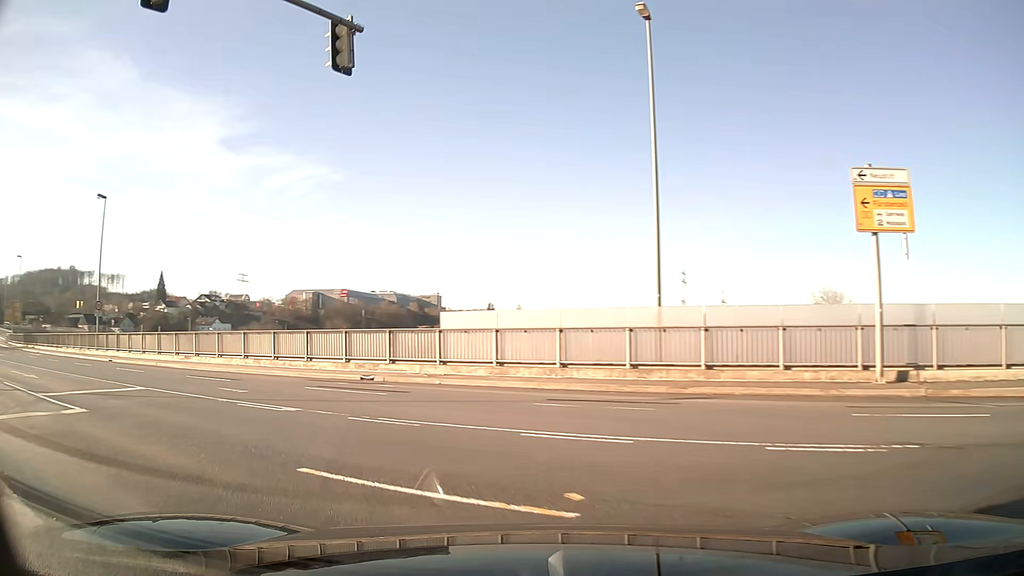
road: primary_link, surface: asphalt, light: Day
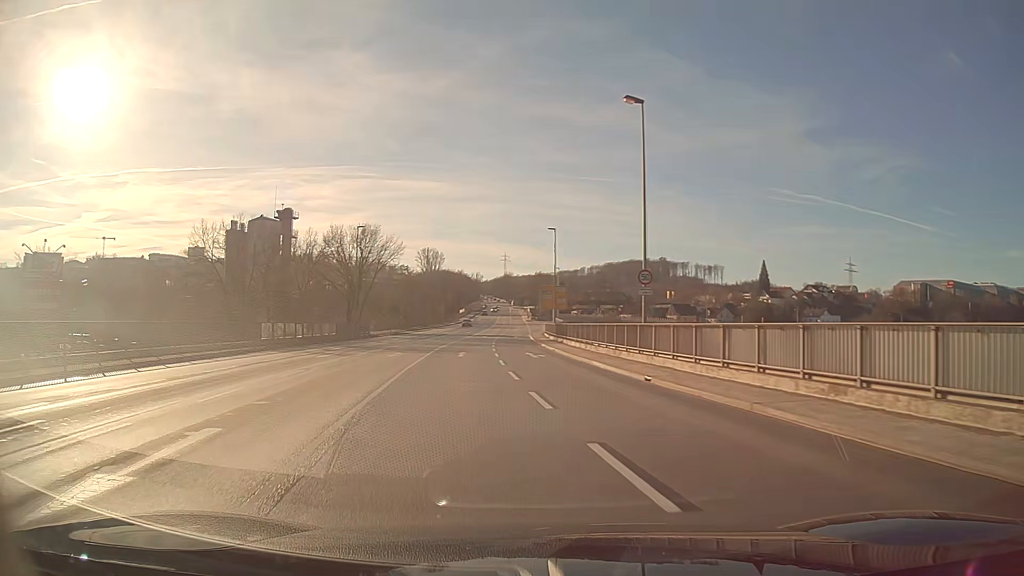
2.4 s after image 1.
(-9.2, +17.1) m; -50°
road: primary
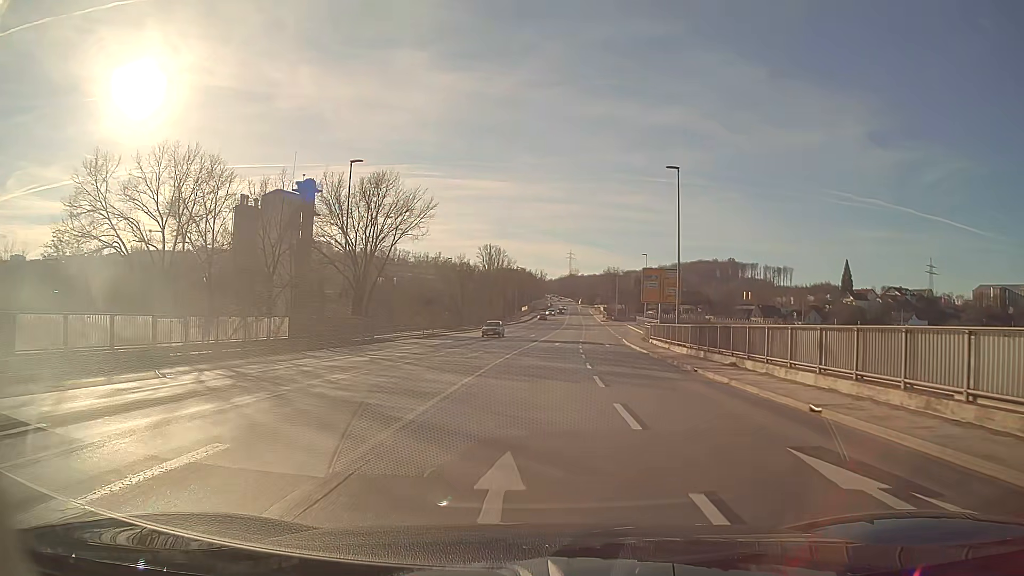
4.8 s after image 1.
(-1.8, +26.4) m; -4°
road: primary_link
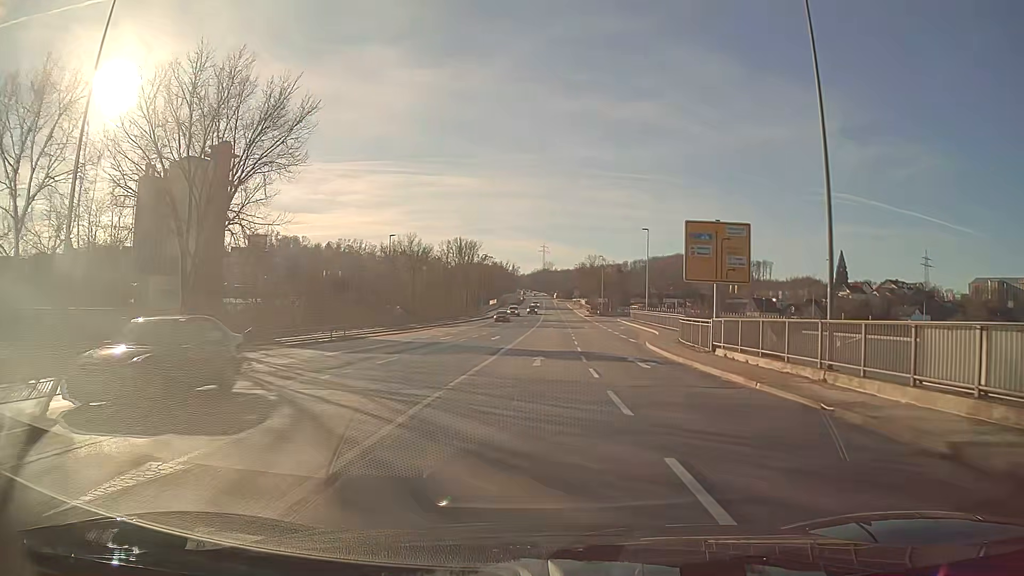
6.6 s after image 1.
(+0.5, +23.0) m; +2°
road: primary
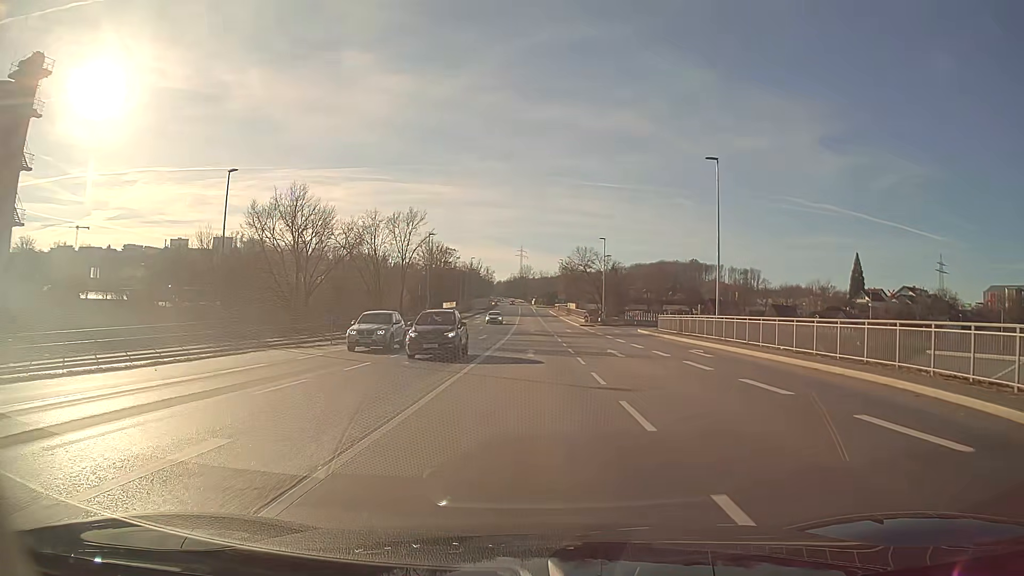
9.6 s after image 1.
(+0.8, +37.6) m; +1°
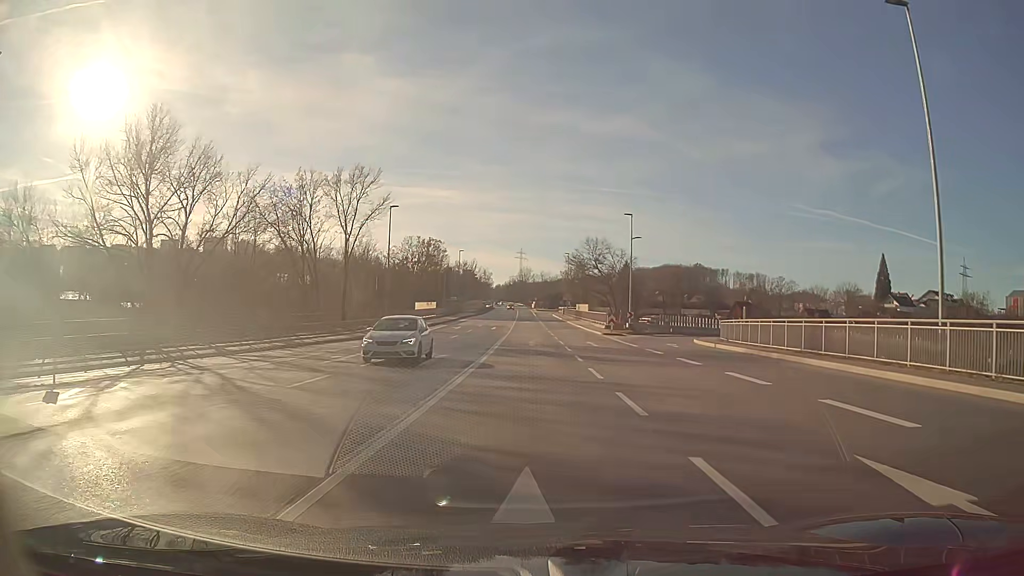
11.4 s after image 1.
(+0.1, +22.6) m; 0°
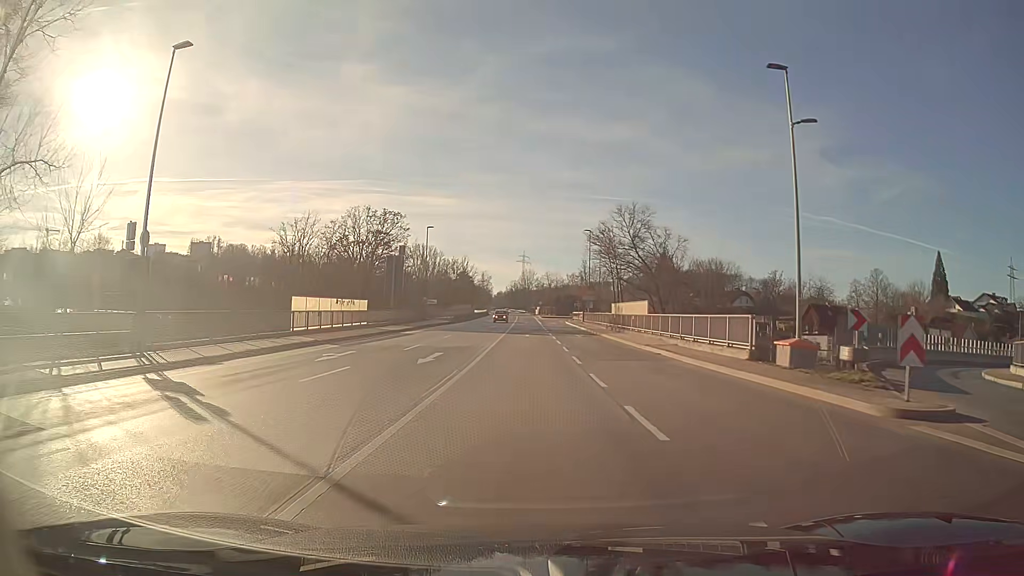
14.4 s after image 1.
(0.0, +38.3) m; 0°
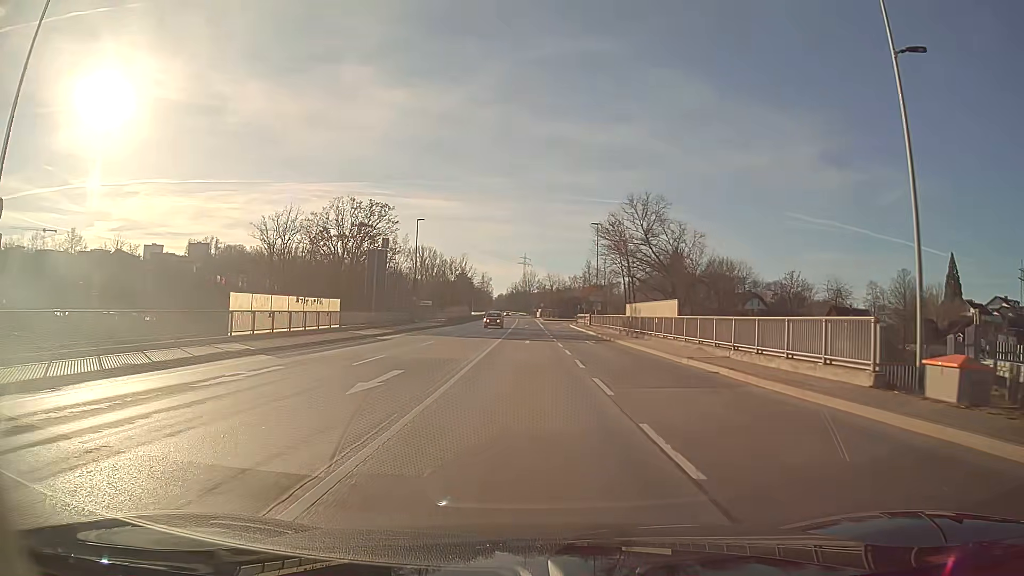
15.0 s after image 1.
(0.0, +7.6) m; 0°
(0, +10) (0, +20) (0, +30) (0, +40) (0, +50) (0, +60) (0, +70) (0, +80) (0, +90) (-1, +100) m
